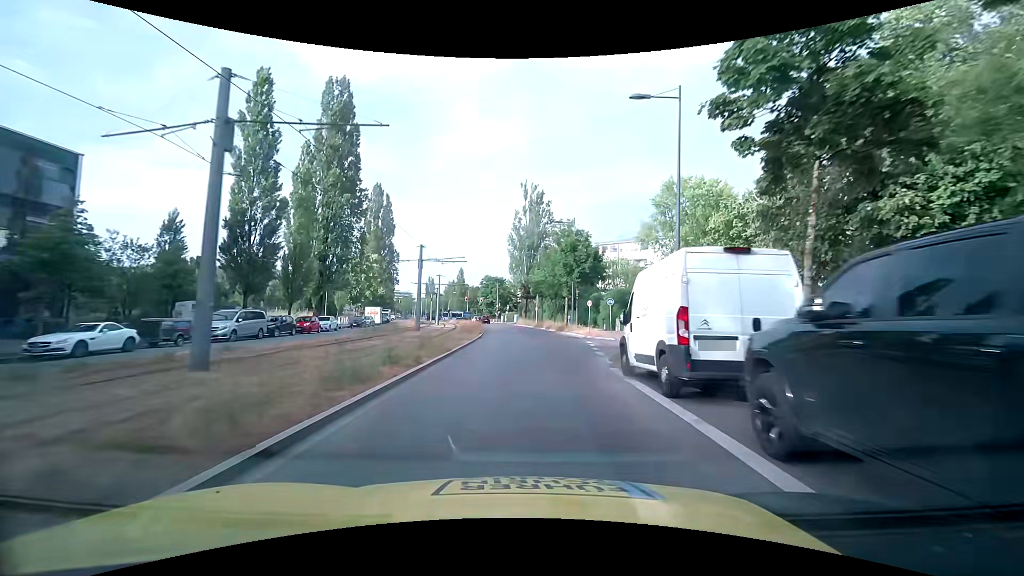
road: secondary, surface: asphalt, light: Day
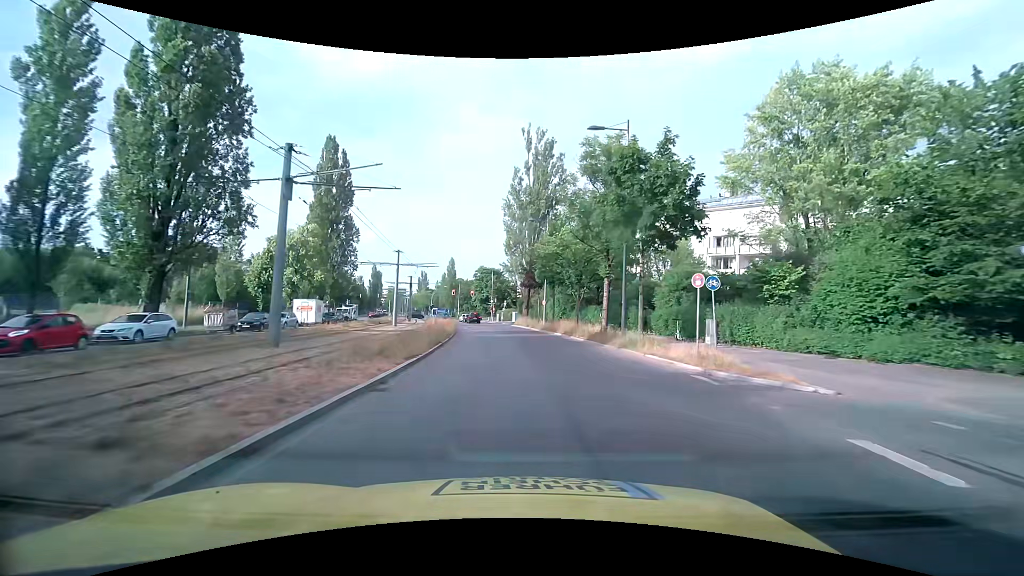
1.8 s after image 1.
(+0.1, +23.4) m; 0°
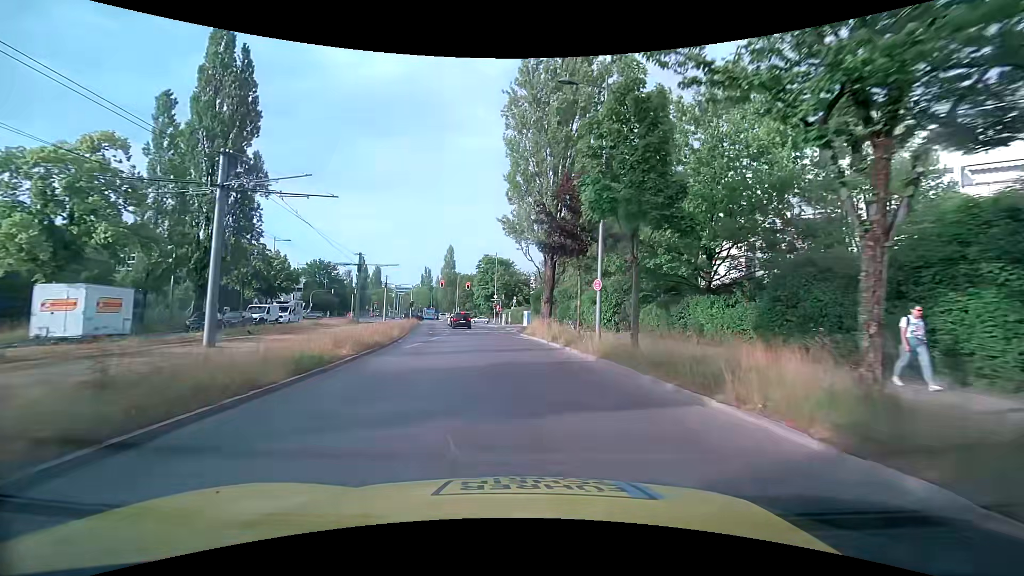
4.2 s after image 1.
(-0.3, +28.5) m; -1°
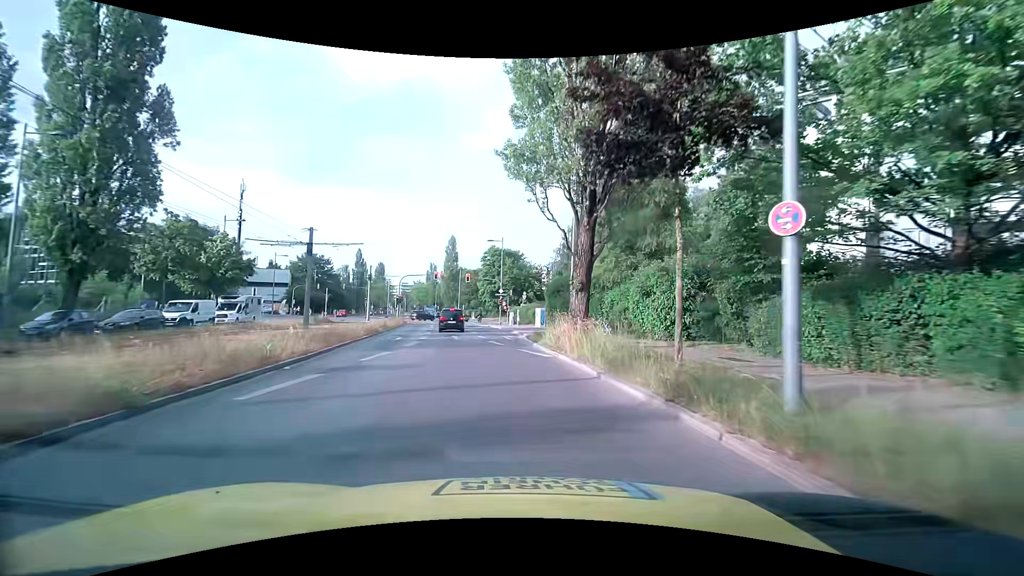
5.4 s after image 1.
(-0.2, +13.0) m; -1°
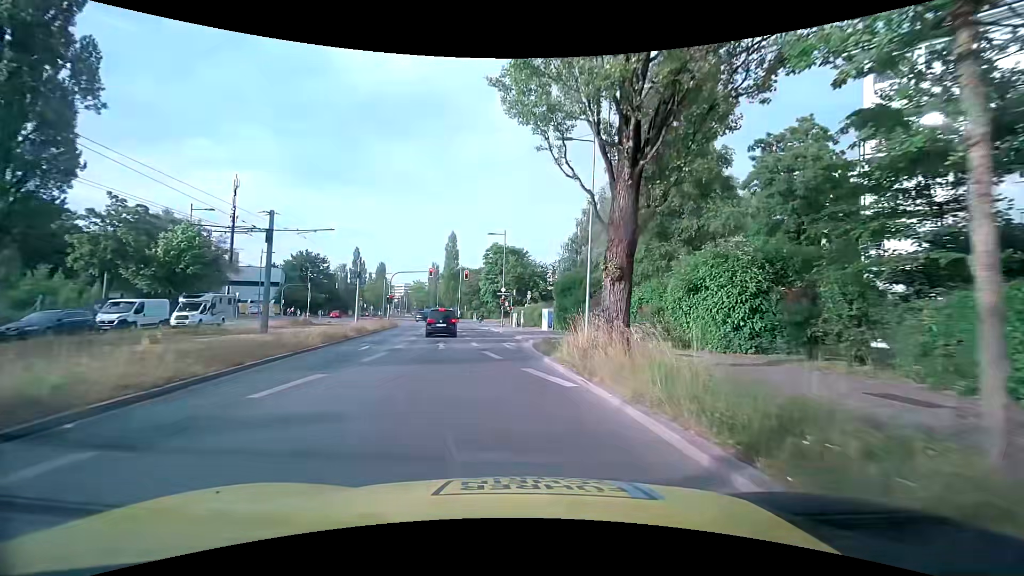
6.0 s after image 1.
(-0.1, +6.0) m; -1°
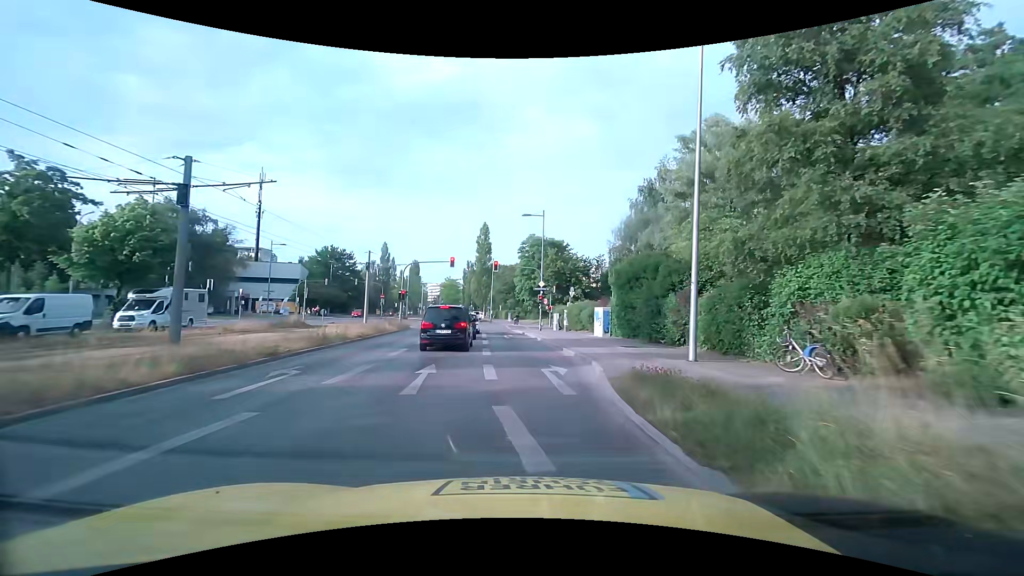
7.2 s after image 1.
(-0.3, +10.4) m; -4°
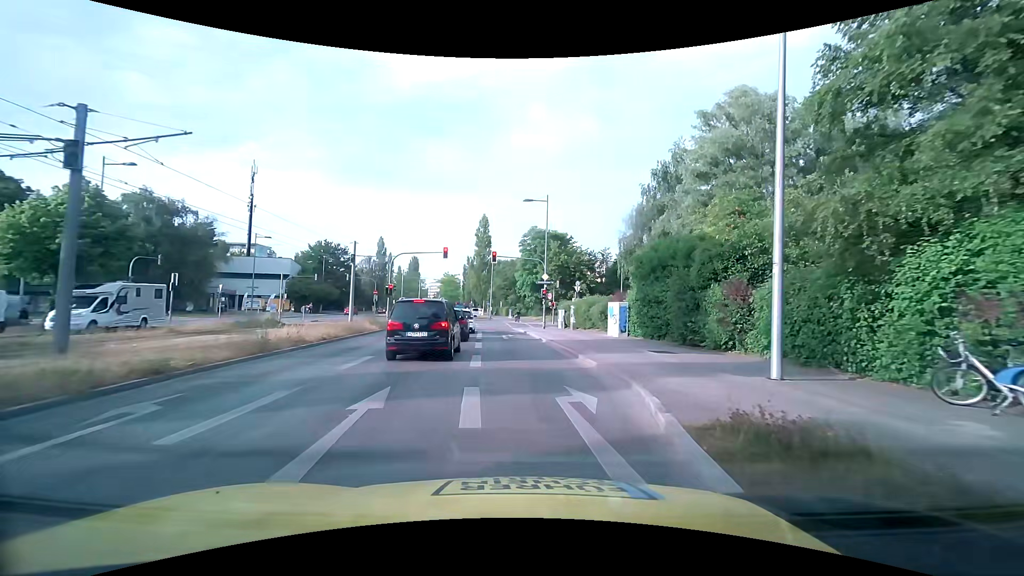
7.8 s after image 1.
(0.0, +4.5) m; 0°
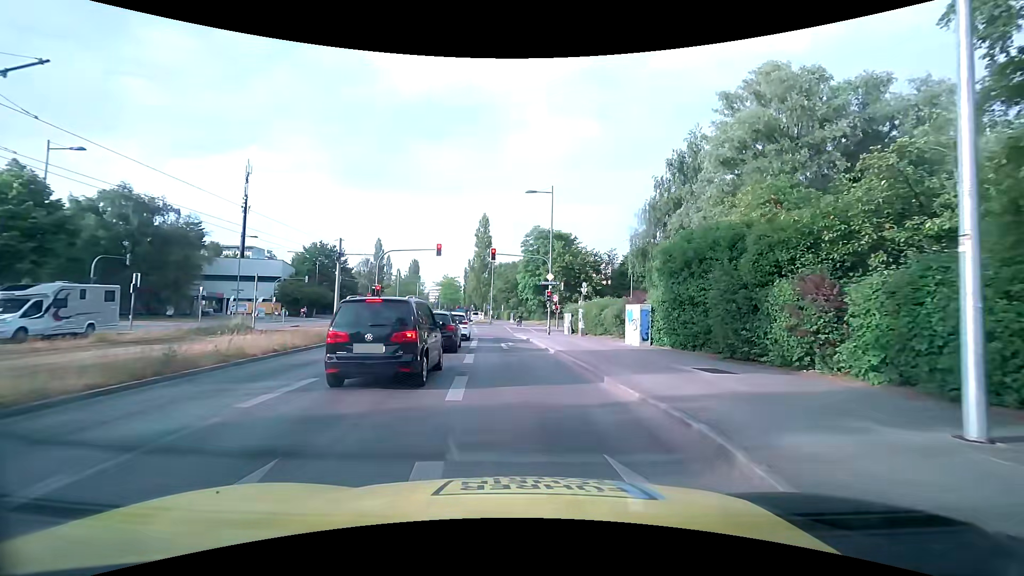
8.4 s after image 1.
(0.0, +4.0) m; -1°
(0, +10) (0, +20) (0, +30) (-1, +40) (-1, +50) (+6, +57) (+15, +61) (+25, +64) (+34, +68) (+43, +72) m
